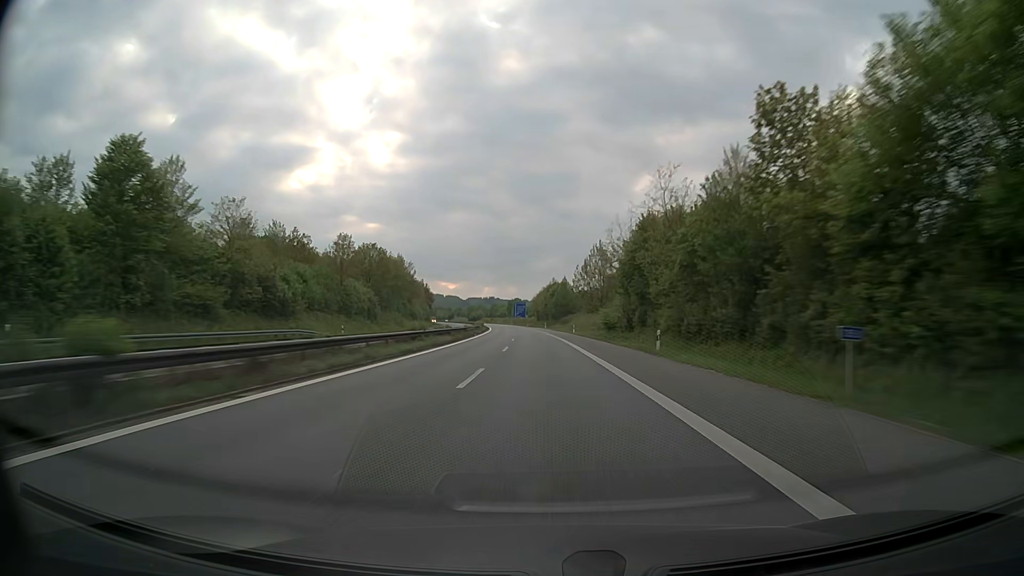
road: motorway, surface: asphalt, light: Day
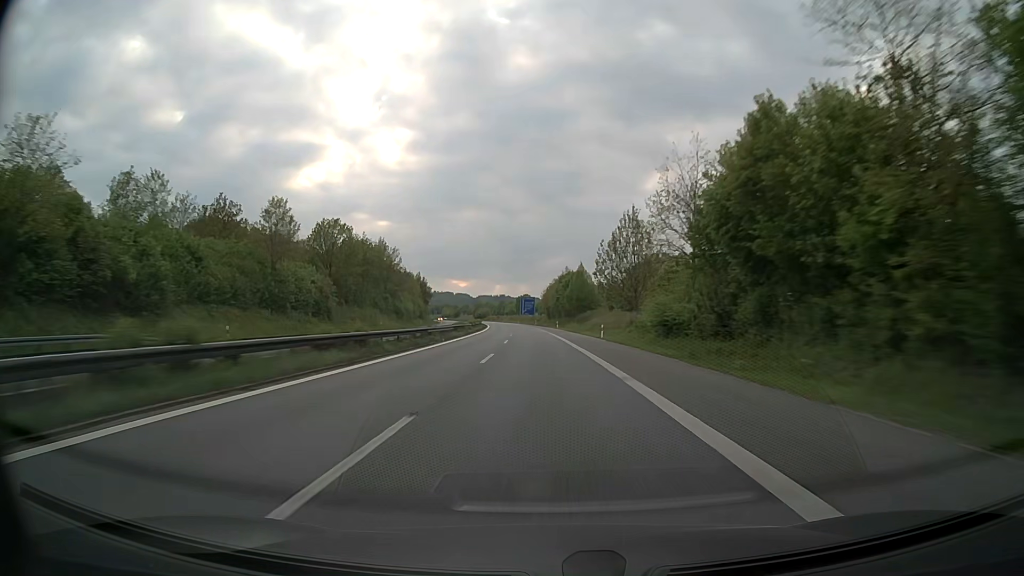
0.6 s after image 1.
(-0.2, +28.5) m; -1°
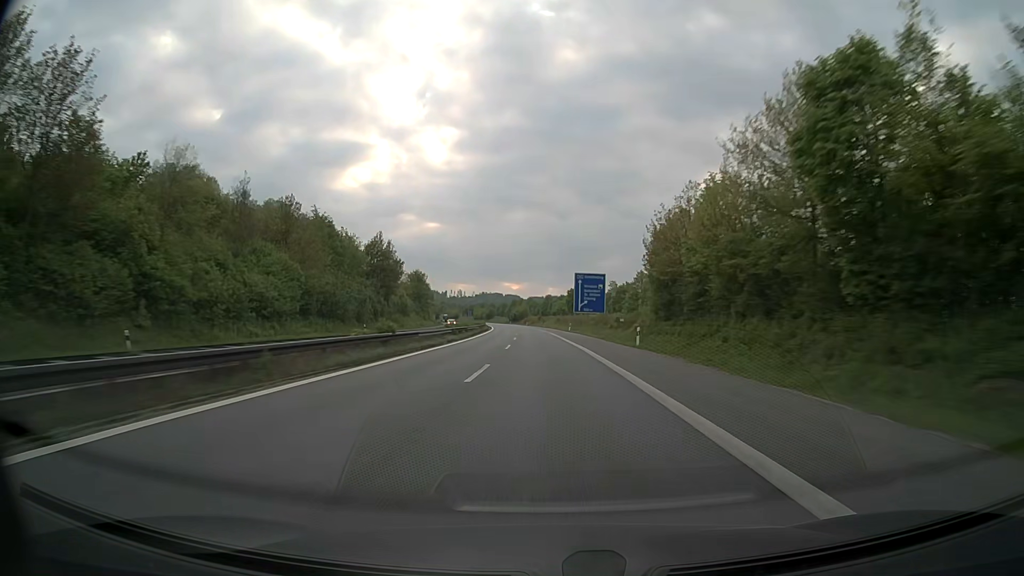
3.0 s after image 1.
(-4.8, +113.9) m; -5°
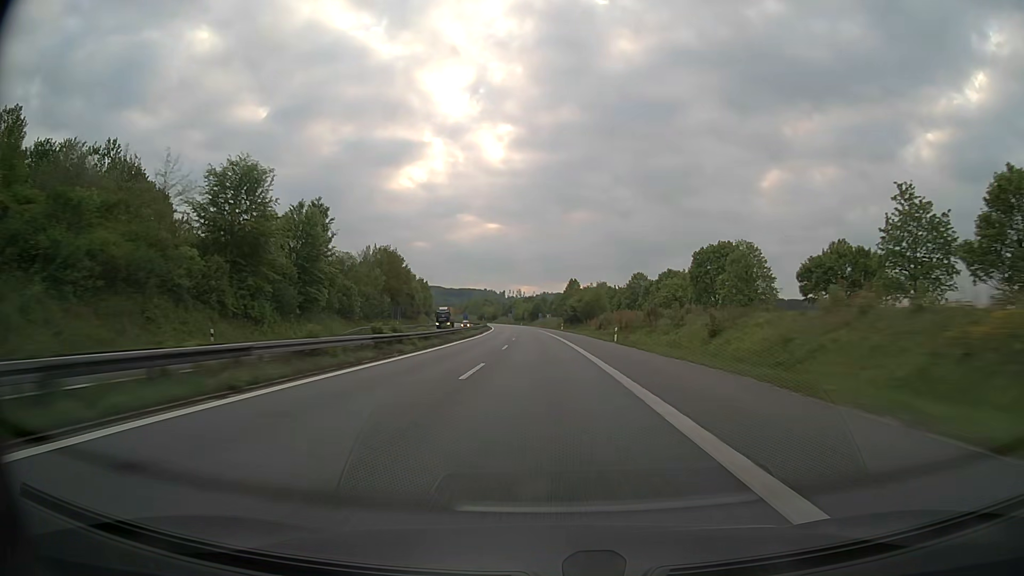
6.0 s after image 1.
(-6.1, +142.4) m; -5°
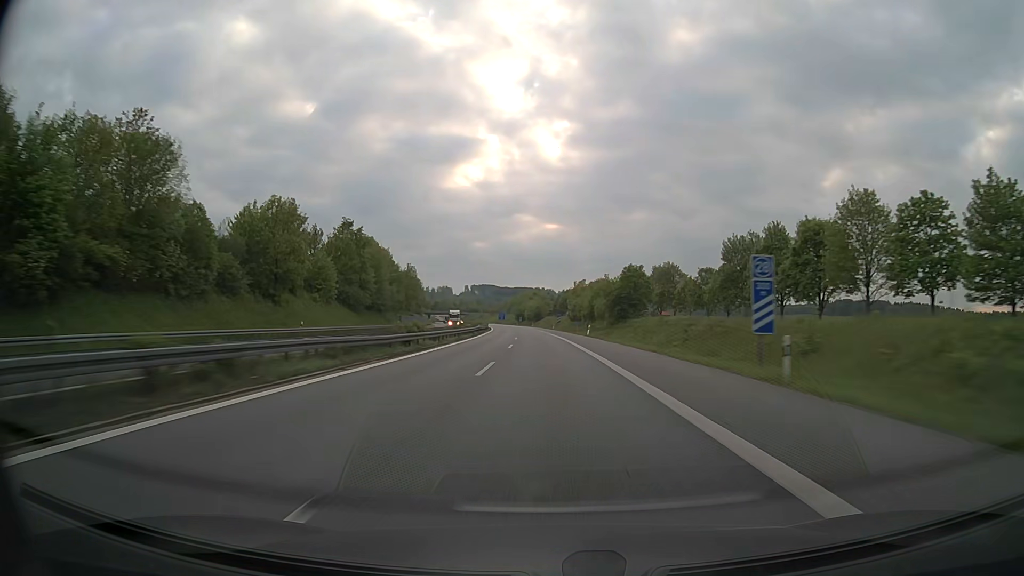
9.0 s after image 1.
(-6.5, +142.5) m; -5°
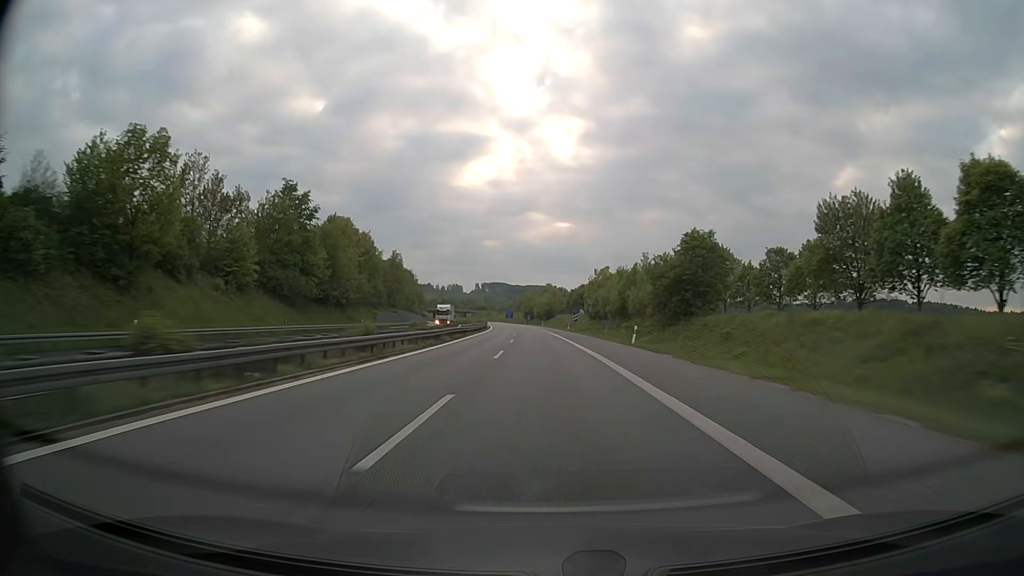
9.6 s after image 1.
(-0.2, +28.5) m; -1°
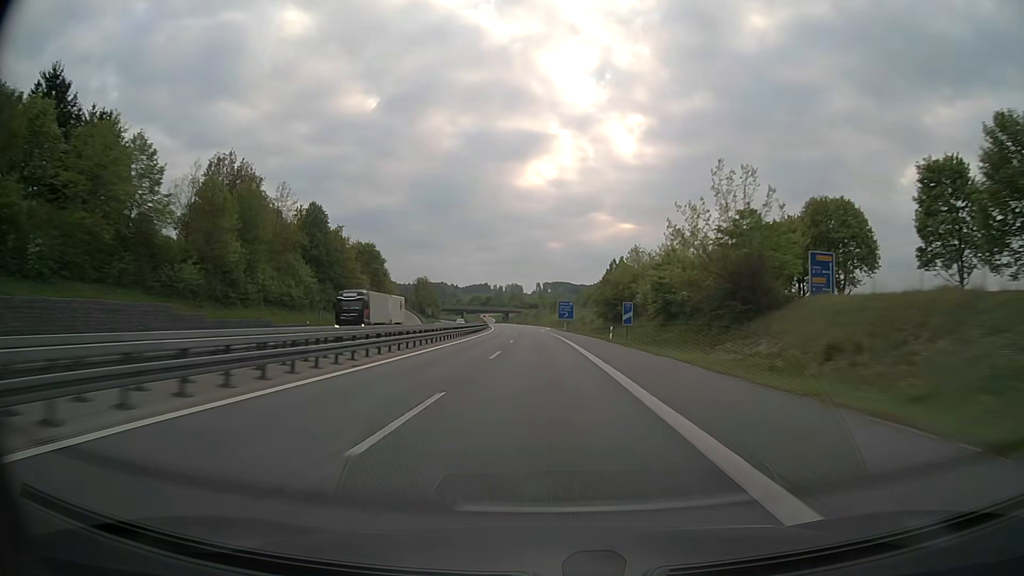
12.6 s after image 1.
(-6.5, +142.4) m; -5°
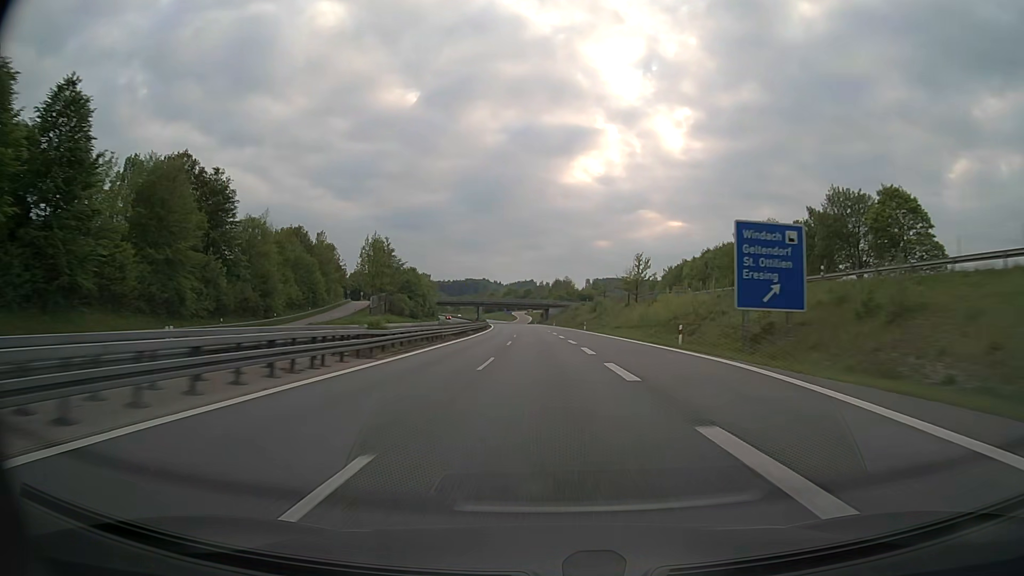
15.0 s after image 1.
(-4.2, +114.0) m; -4°
(0, +10) (0, +20) (0, +30) (0, +40) (-1, +50) (-1, +60) (-2, +70) (-2, +80) (-3, +90) (-3, +100) m
